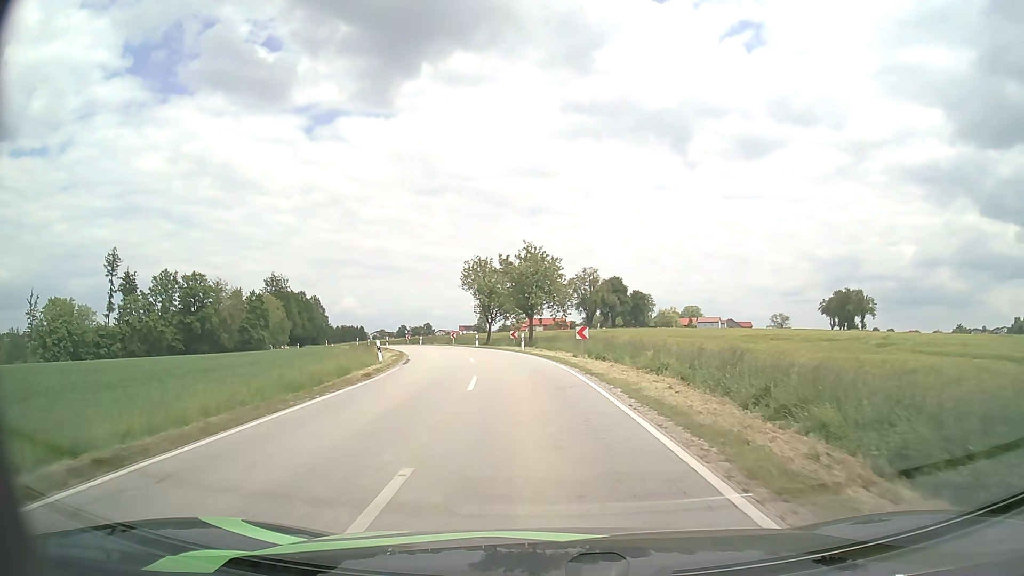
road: secondary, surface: asphalt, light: Day
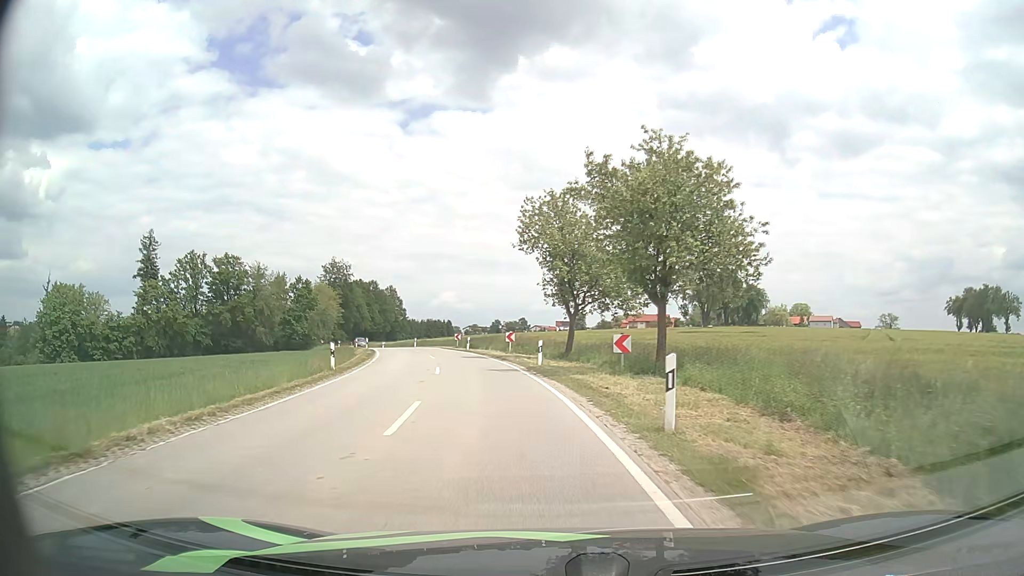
(-1.4, +29.1) m; -8°
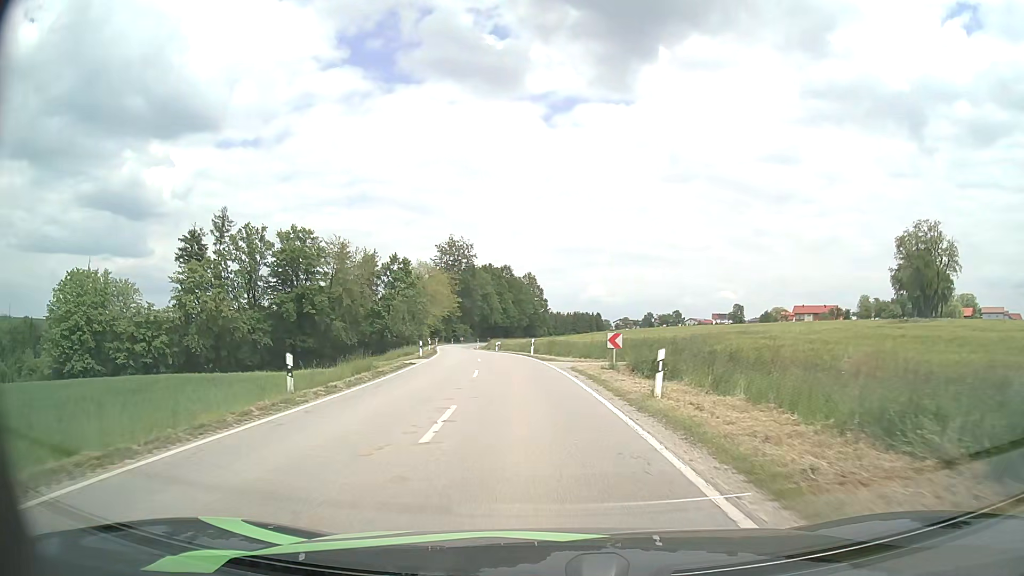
(-4.8, +35.8) m; -13°
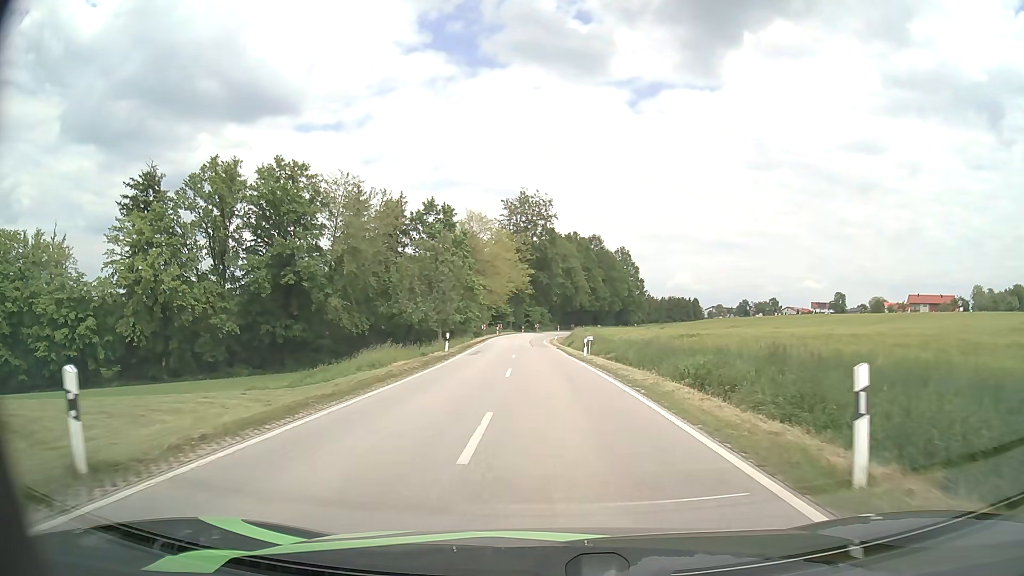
(-2.9, +36.7) m; -7°
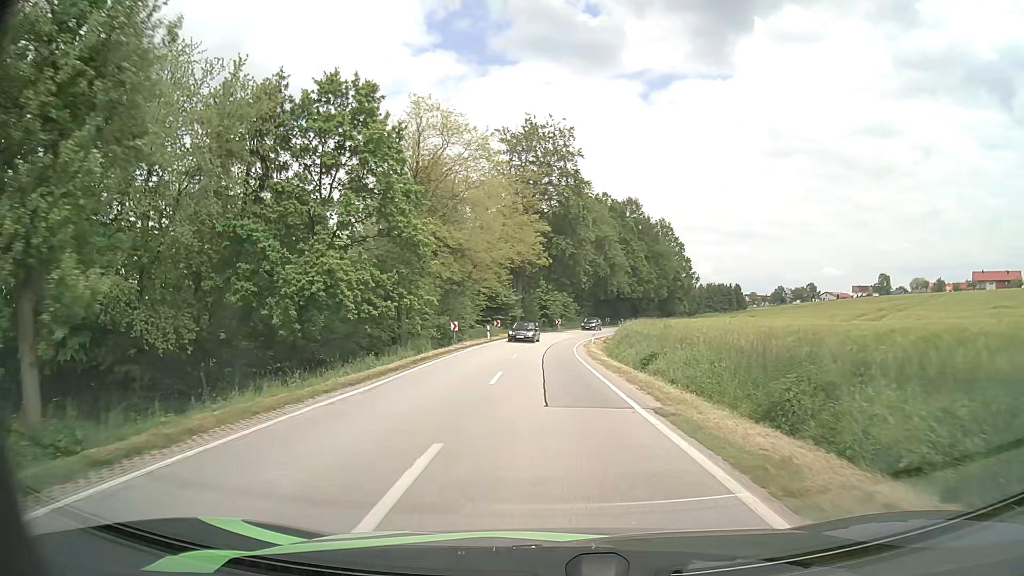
(-0.6, +38.5) m; -2°
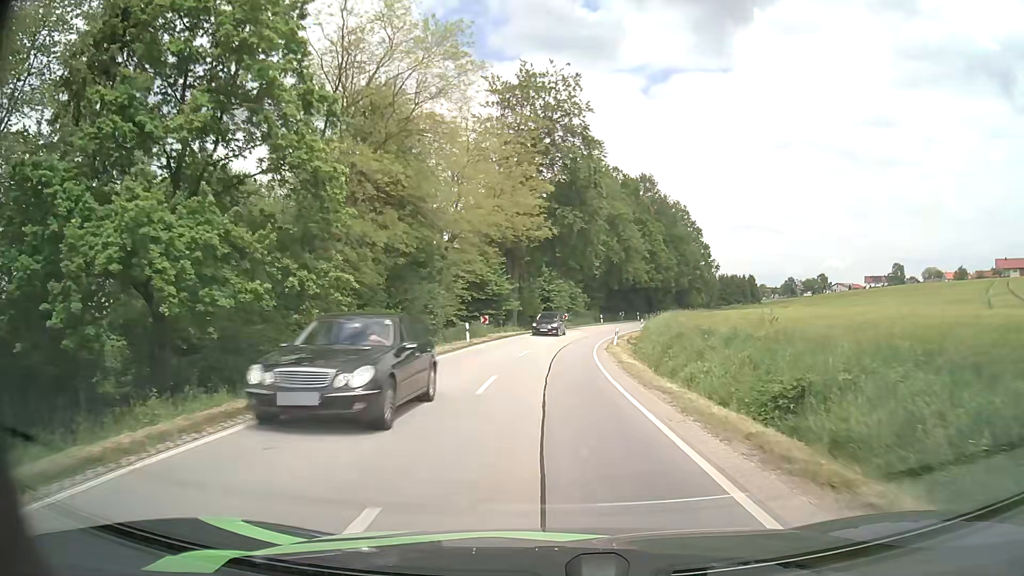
(-0.1, +14.6) m; 0°
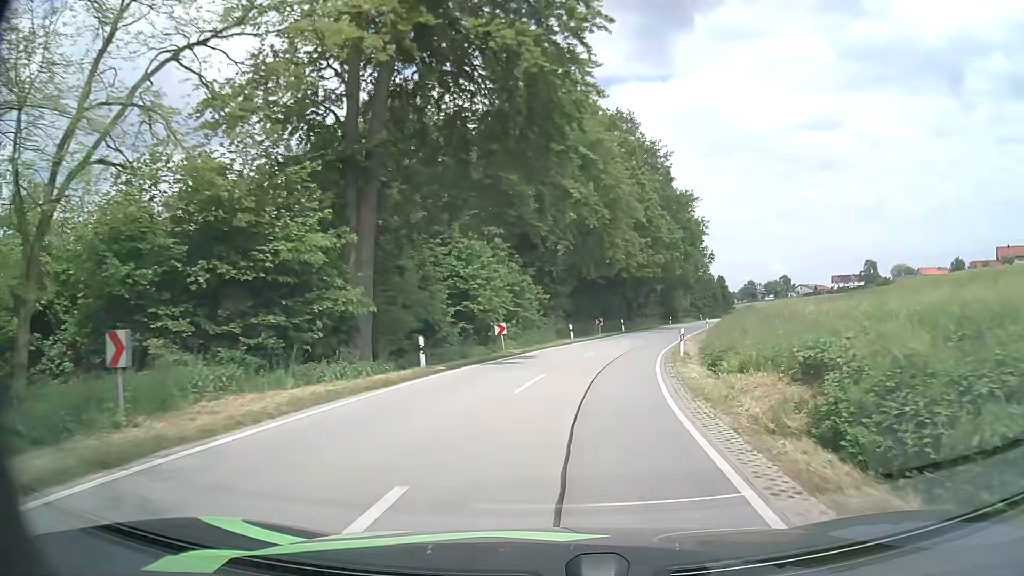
(+0.9, +35.1) m; +4°
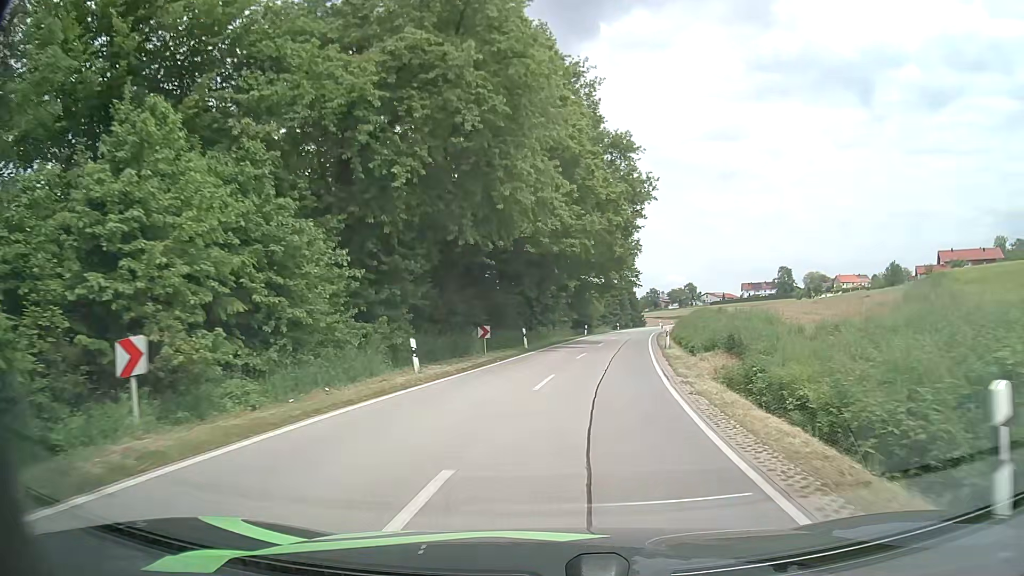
(+1.7, +22.7) m; +9°
(0, +10) (+1, +20) (+3, +30) (+4, +40) (+6, +50) (+8, +59) (+9, +69) (+11, +79) (+13, +89) (+17, +98) m
